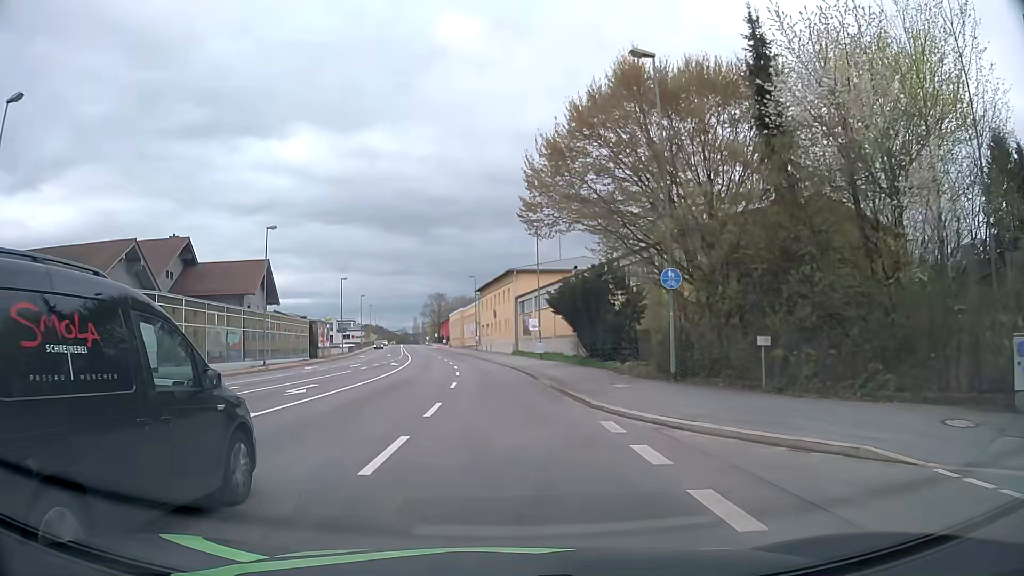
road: primary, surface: asphalt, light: Day
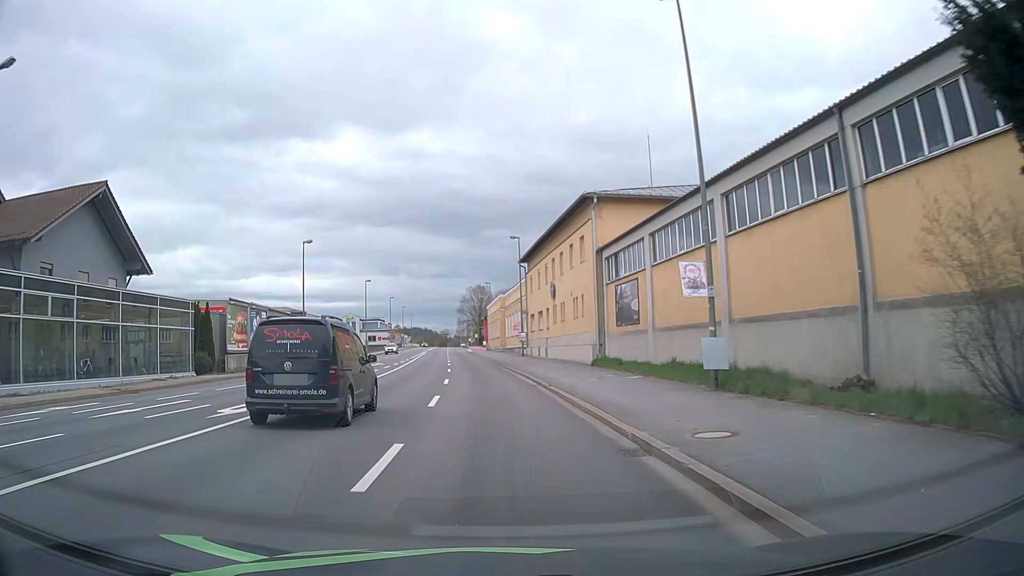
(-1.1, +34.6) m; -4°
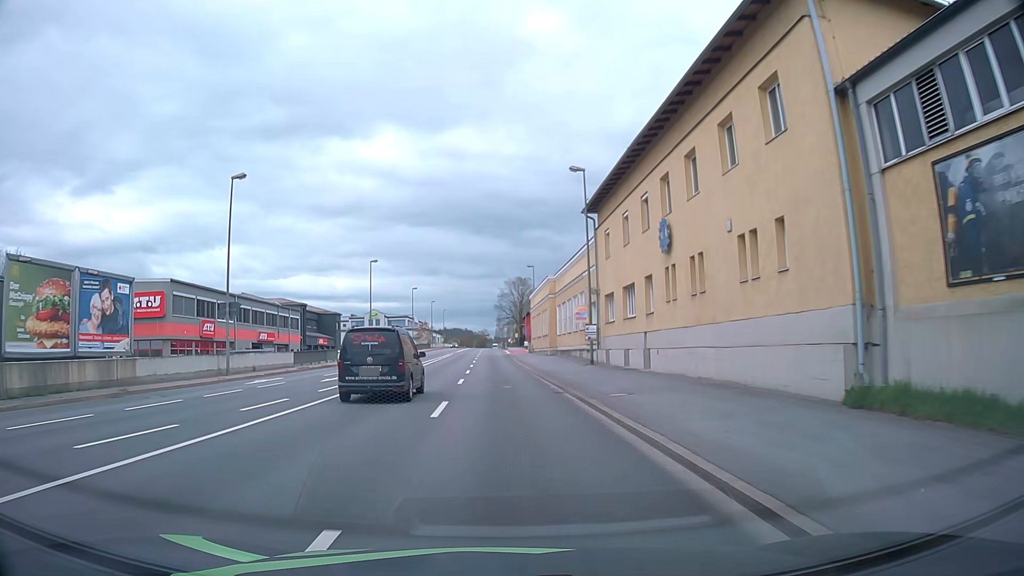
(-0.8, +22.7) m; -3°
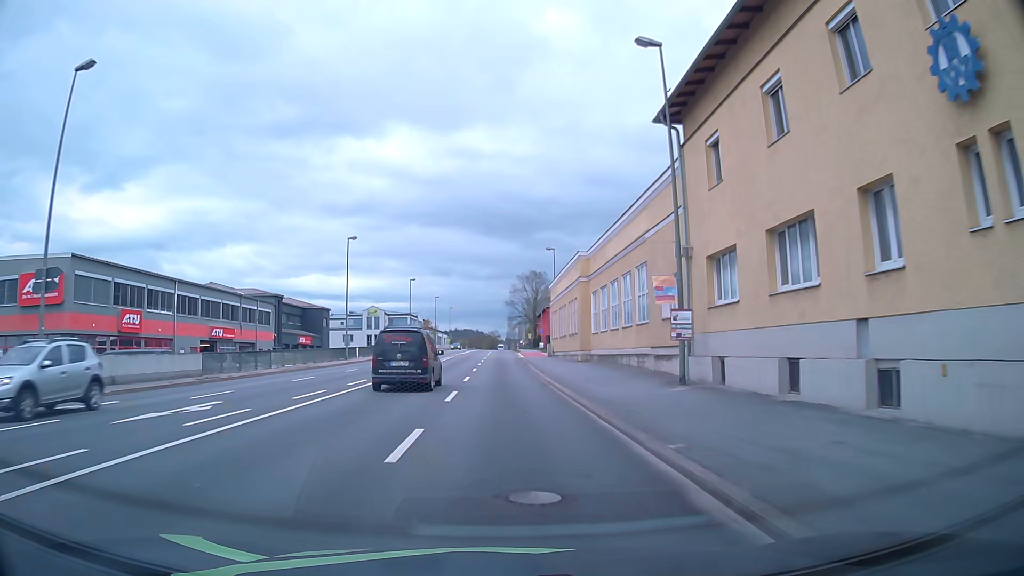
(-0.2, +15.8) m; -1°
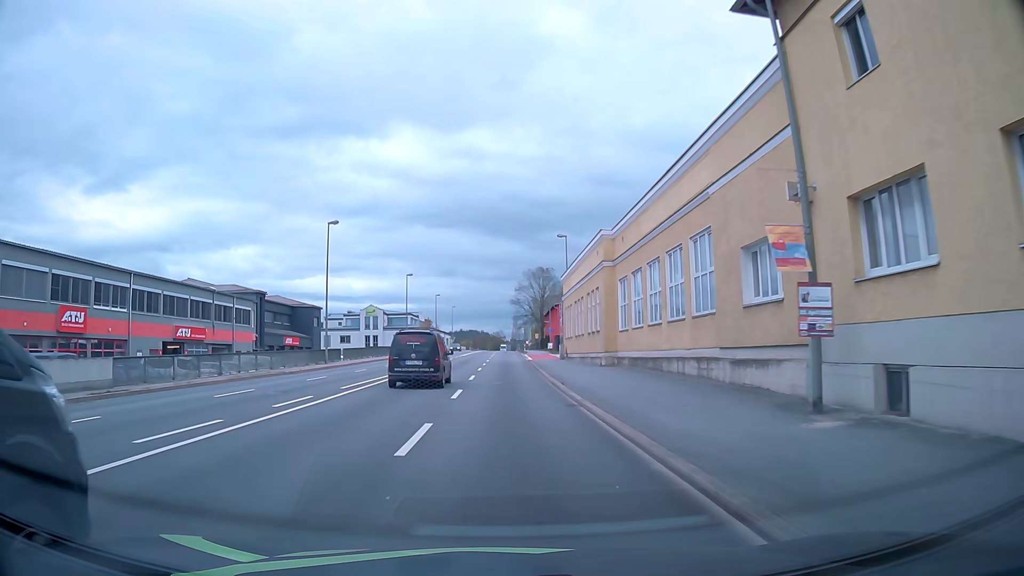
(0.0, +8.0) m; 0°
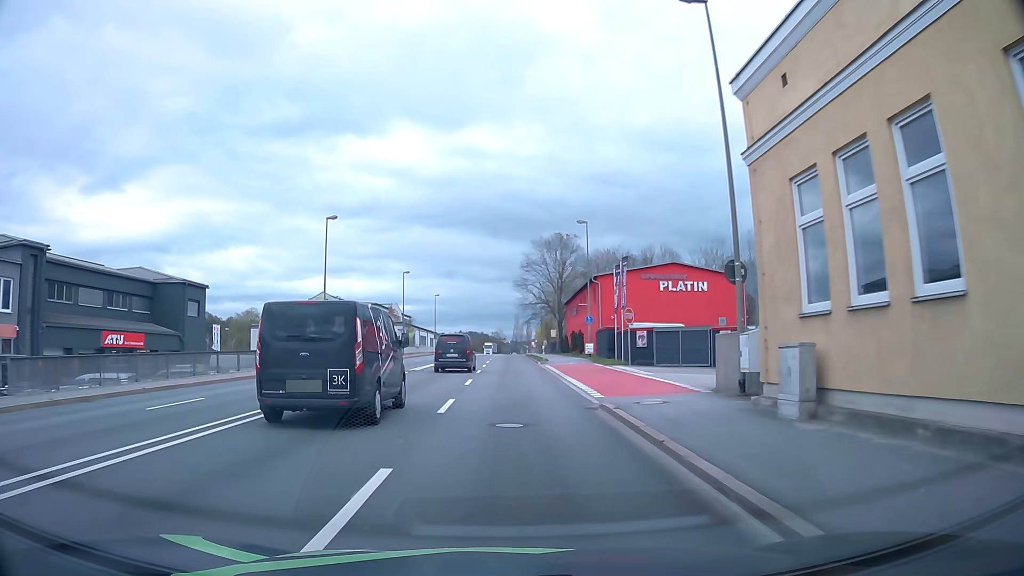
(-0.1, +40.7) m; 0°
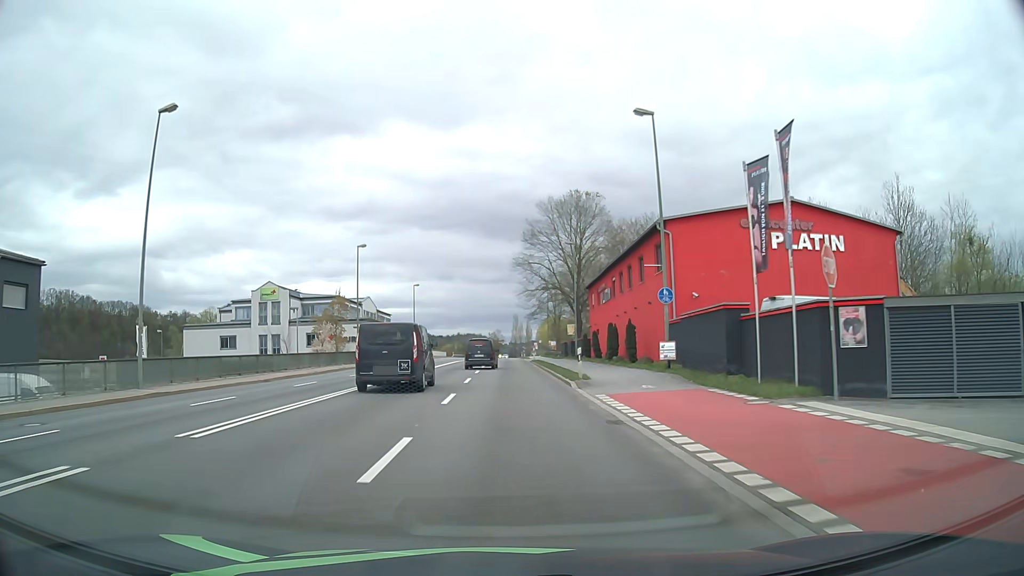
(+0.1, +24.7) m; 0°
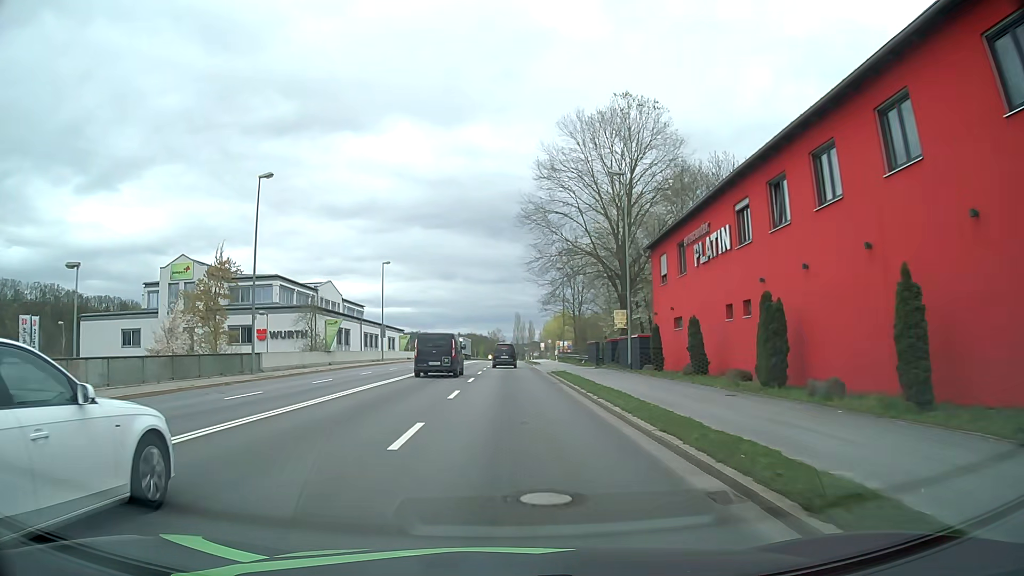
(0.0, +25.0) m; 0°
(0, +10) (0, +20) (0, +30) (0, +40) (0, +50) (0, +60) (0, +70) (0, +80) (0, +90) (0, +100) m
